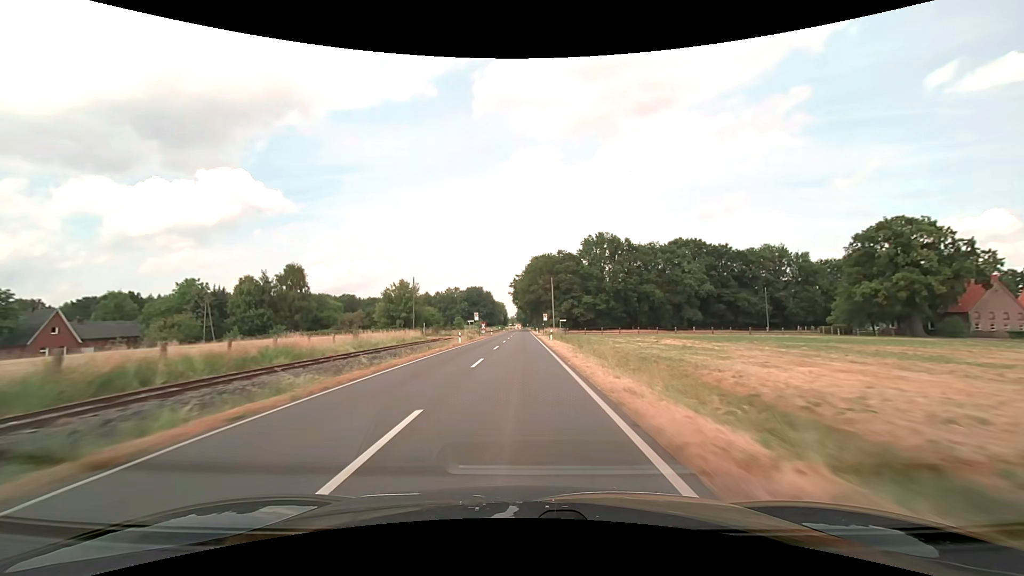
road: secondary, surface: asphalt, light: Day
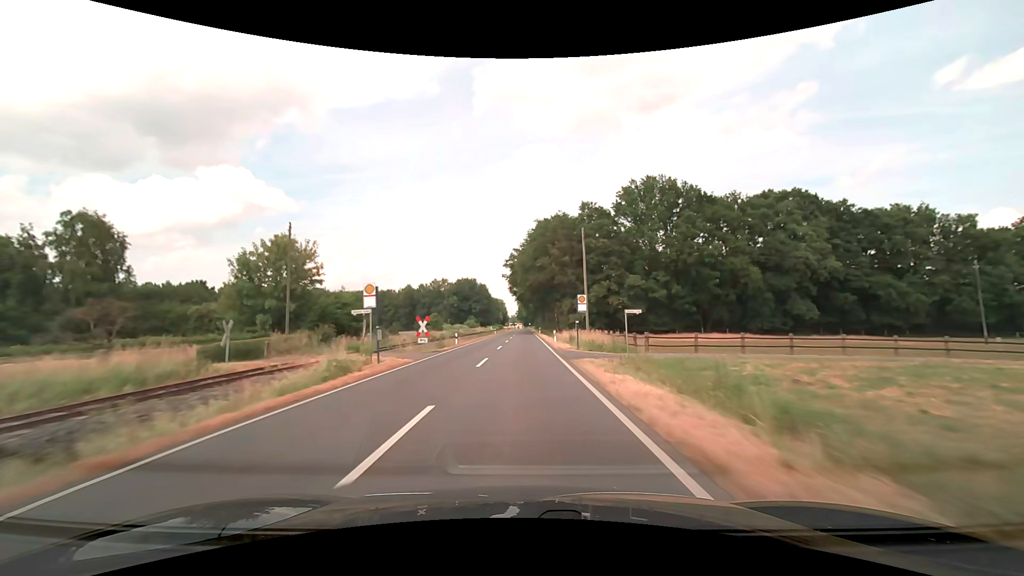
(-0.1, +47.4) m; 0°
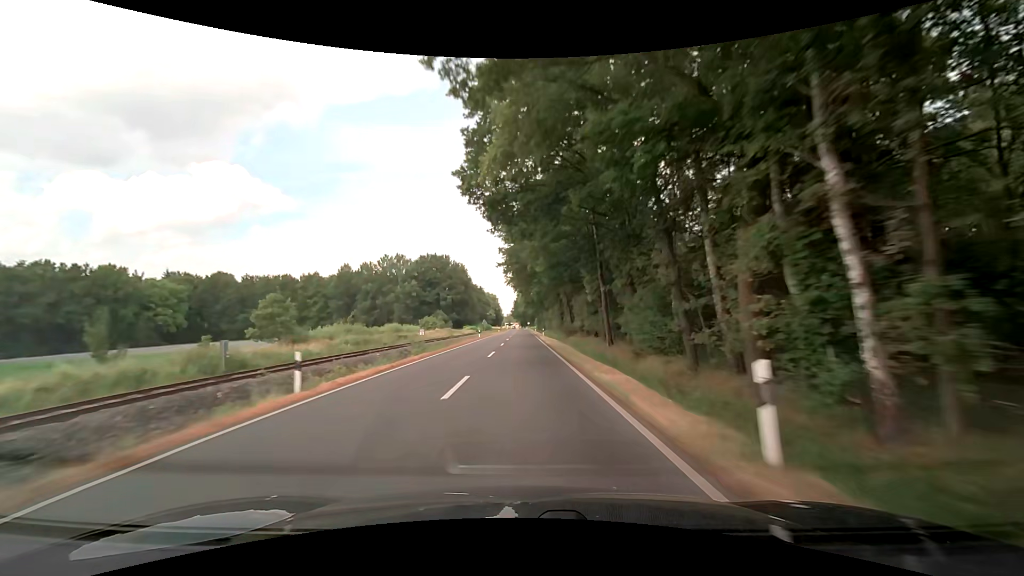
(+0.1, +79.1) m; 0°
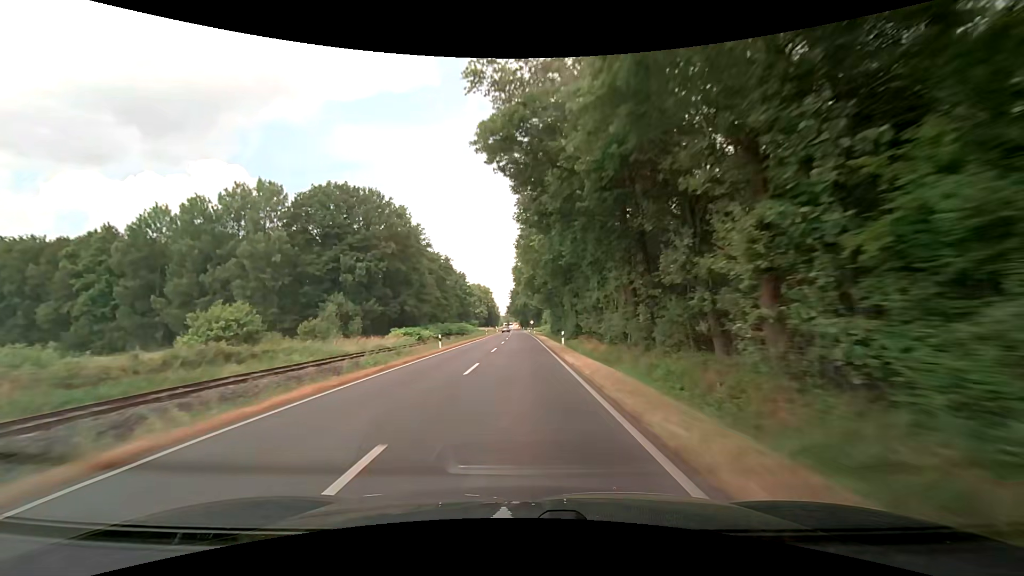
(+0.3, +79.1) m; 0°
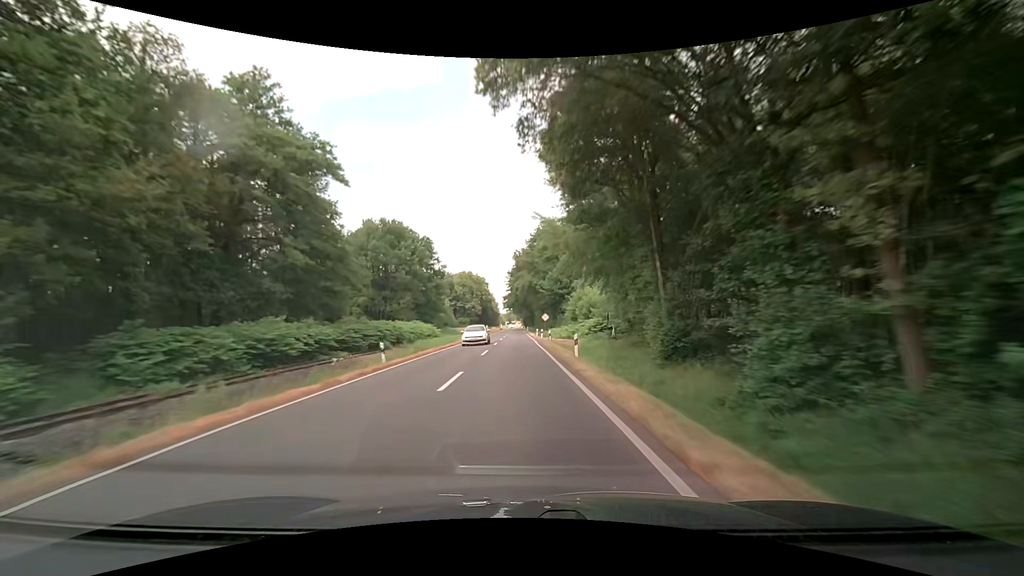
(-0.3, +63.3) m; -1°
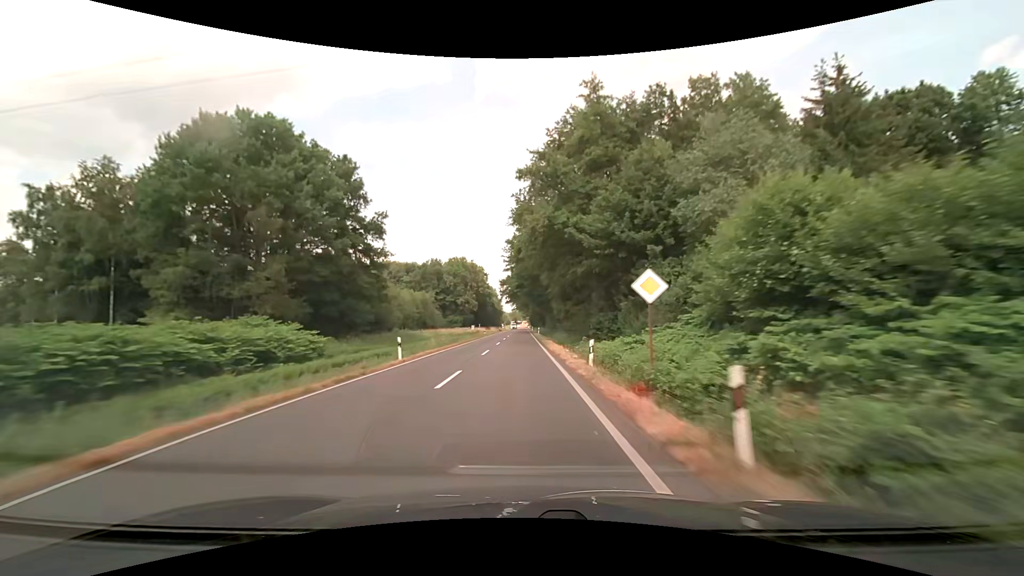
(-0.1, +47.4) m; 0°
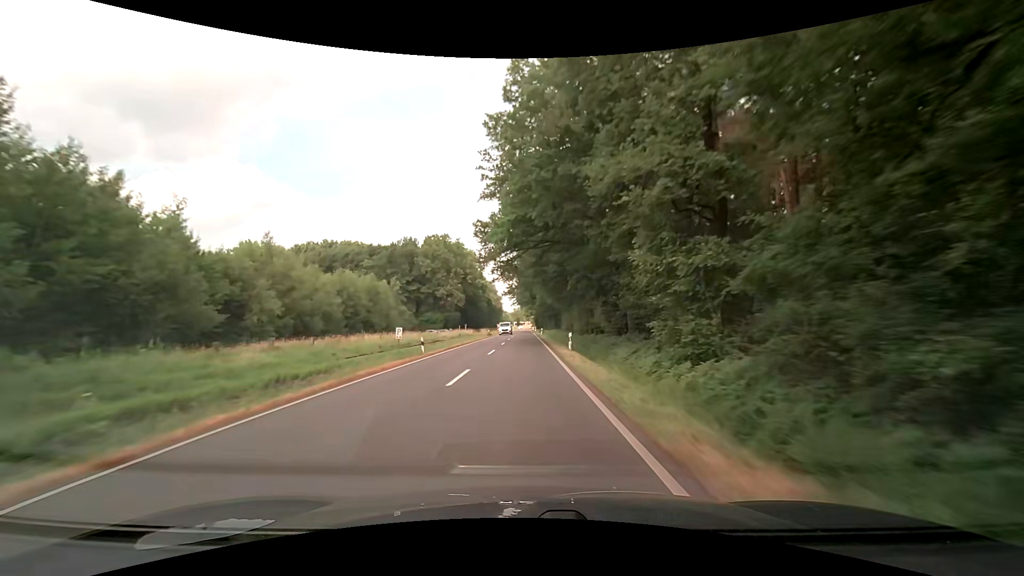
(-0.4, +47.4) m; -1°
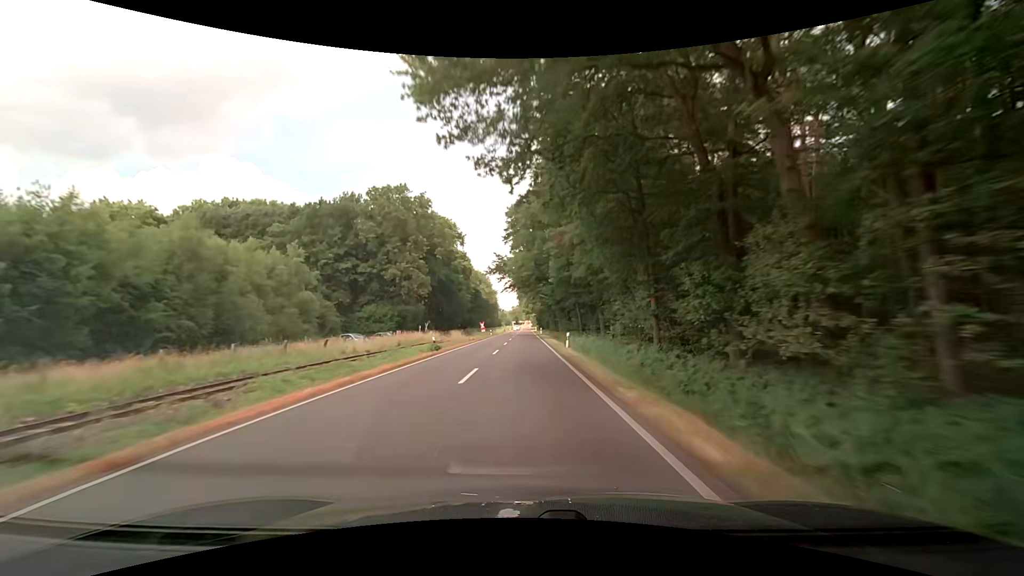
(+0.1, +47.4) m; 0°
(0, +10) (0, +20) (0, +30) (0, +40) (0, +50) (0, +60) (0, +70) (0, +80) (0, +90) (0, +100) m
